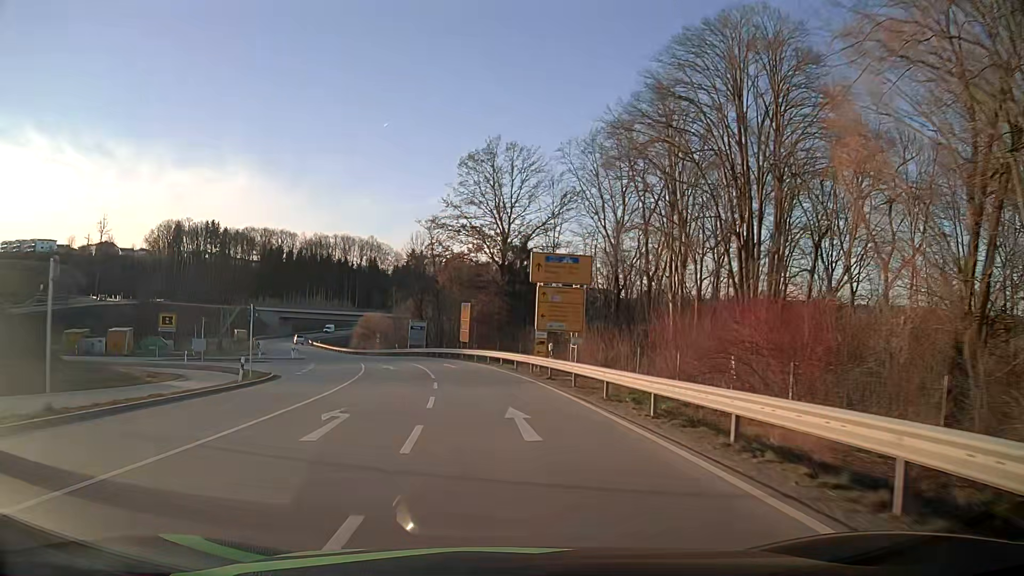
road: secondary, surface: asphalt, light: Day
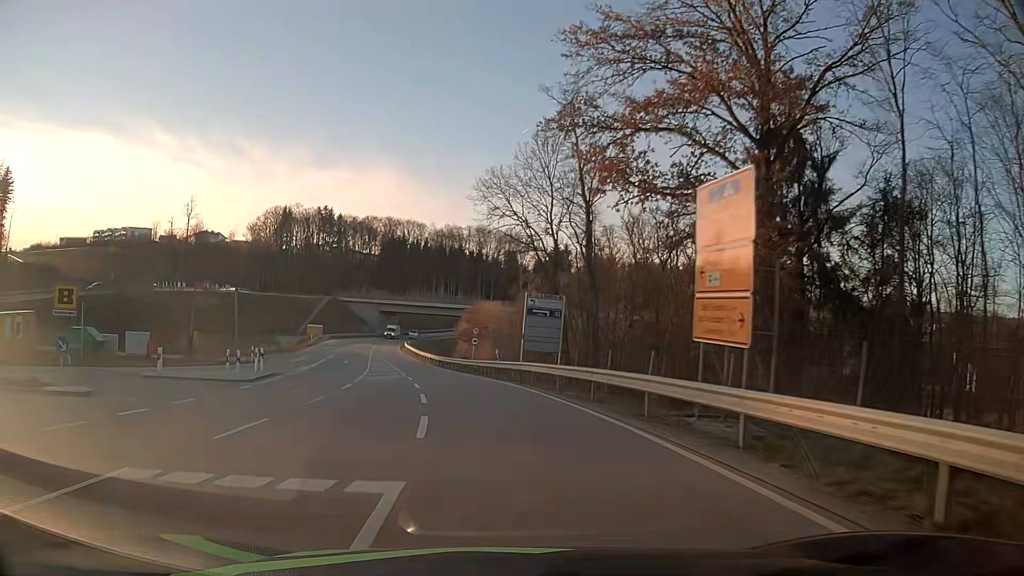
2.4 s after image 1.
(-4.3, +39.8) m; -12°
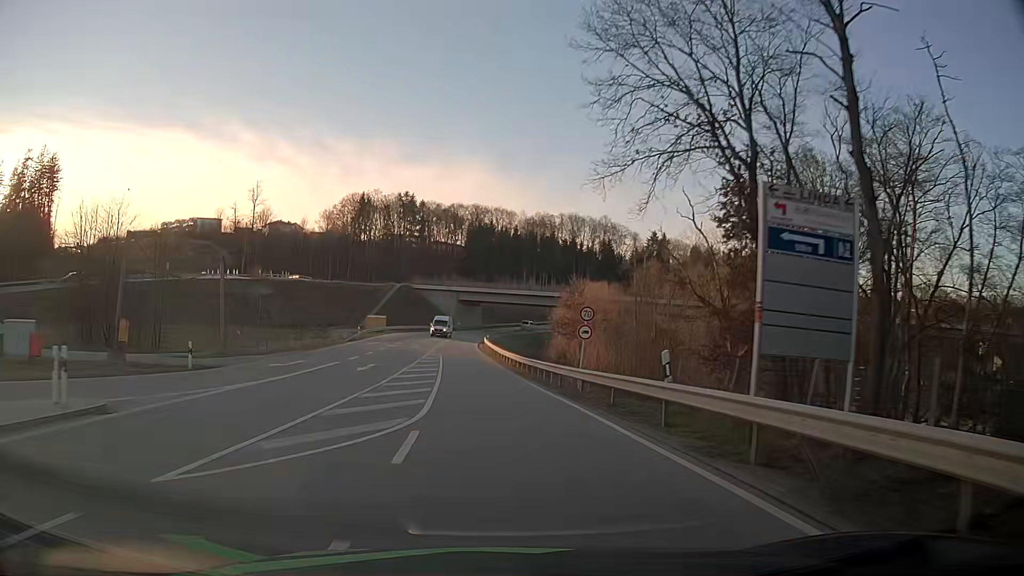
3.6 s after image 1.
(-1.6, +20.2) m; -9°
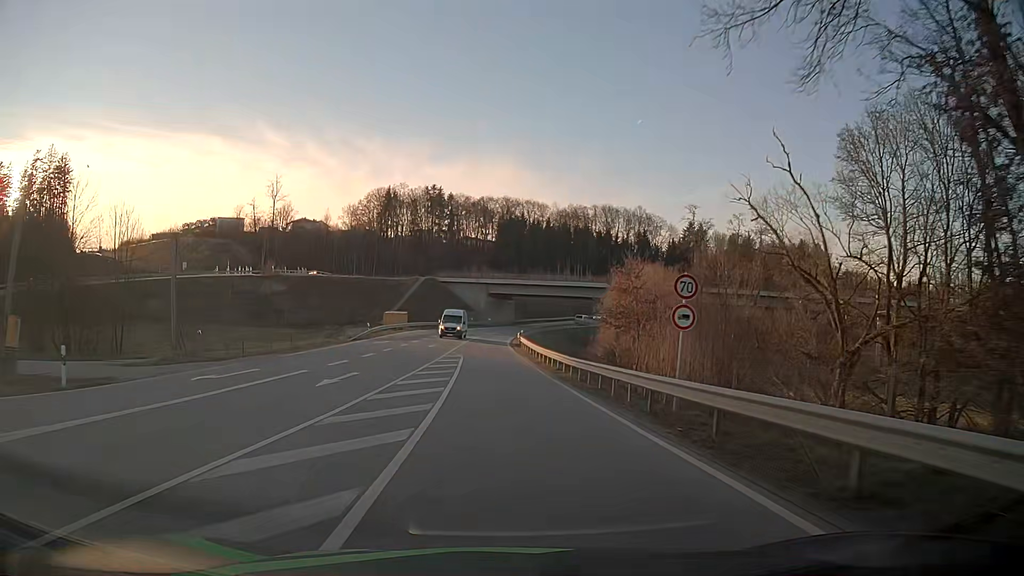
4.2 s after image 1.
(-0.2, +10.2) m; -2°
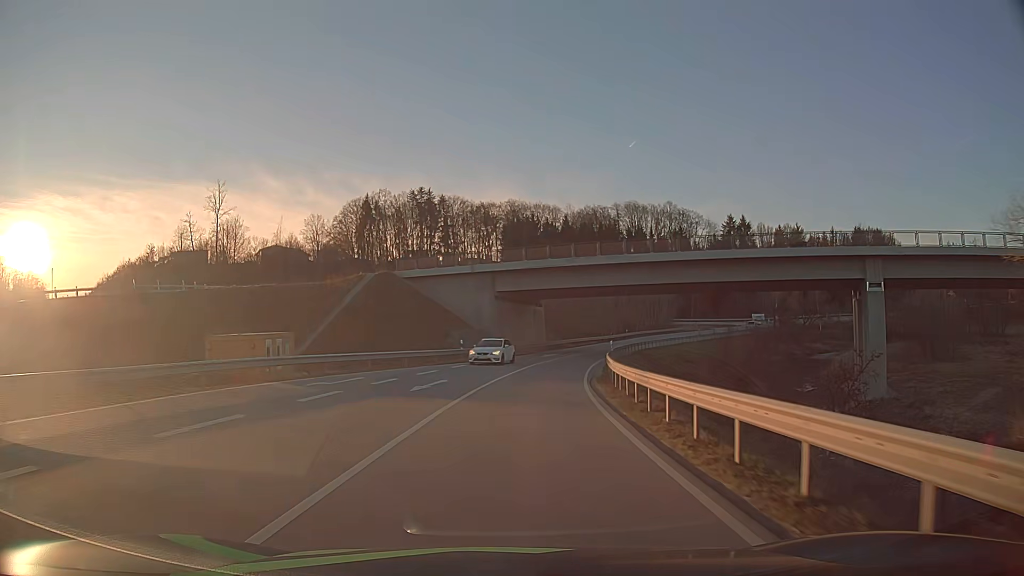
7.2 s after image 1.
(-2.0, +52.1) m; -2°
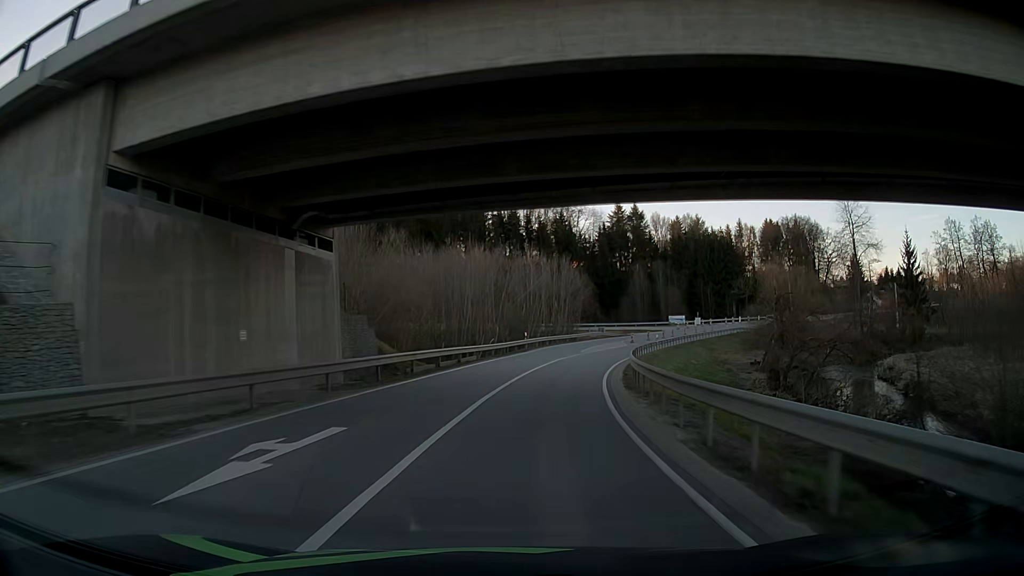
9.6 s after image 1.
(+3.8, +43.1) m; +12°
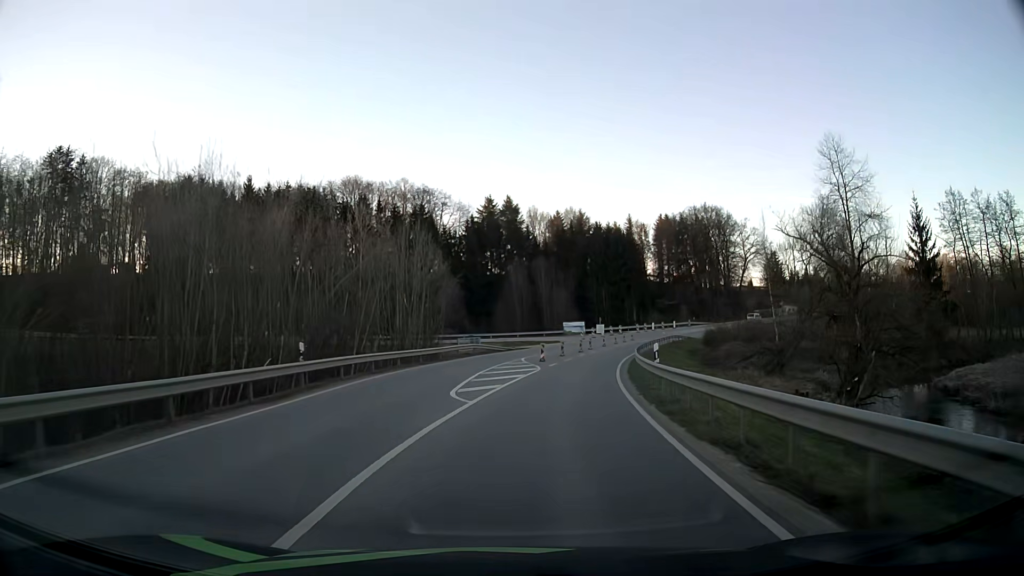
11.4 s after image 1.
(+3.2, +32.7) m; +11°
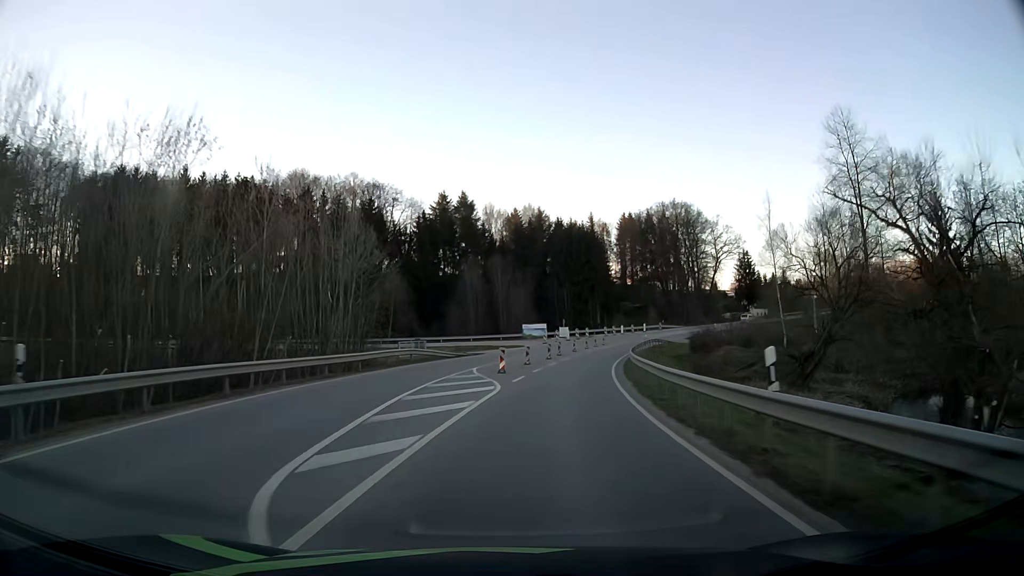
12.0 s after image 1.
(+0.4, +11.1) m; +4°
(0, +10) (+1, +20) (+3, +30) (+5, +40) (+7, +49) (+10, +59) (+13, +68) (+17, +78) (+21, +87) (+25, +96) m
